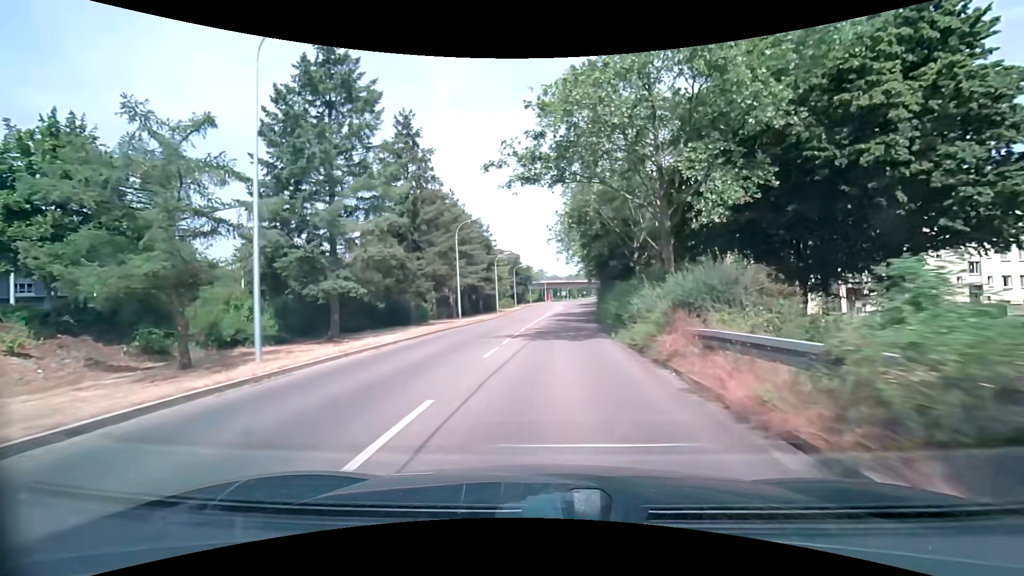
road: tertiary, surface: asphalt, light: Day
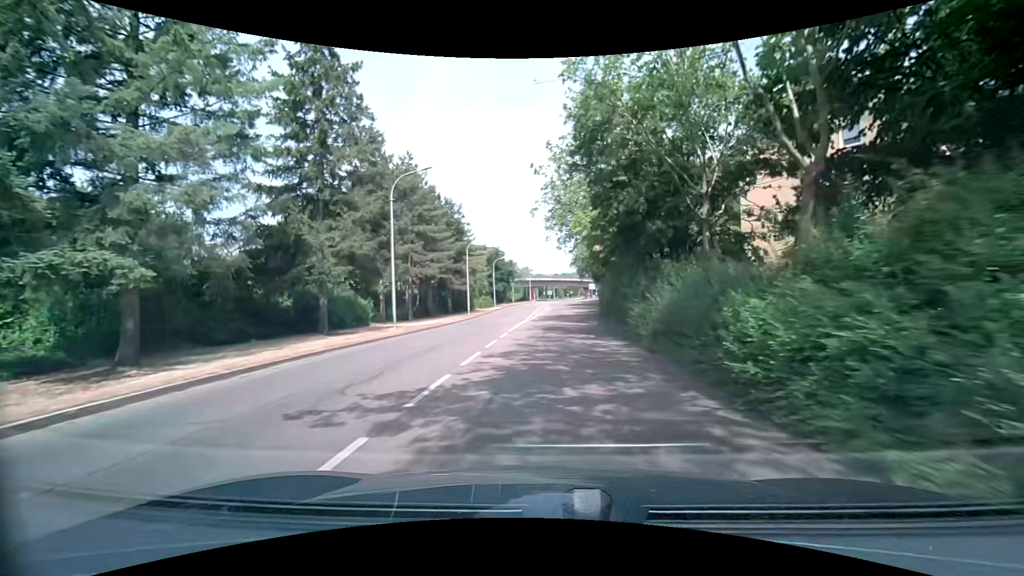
(+0.1, +15.5) m; +1°
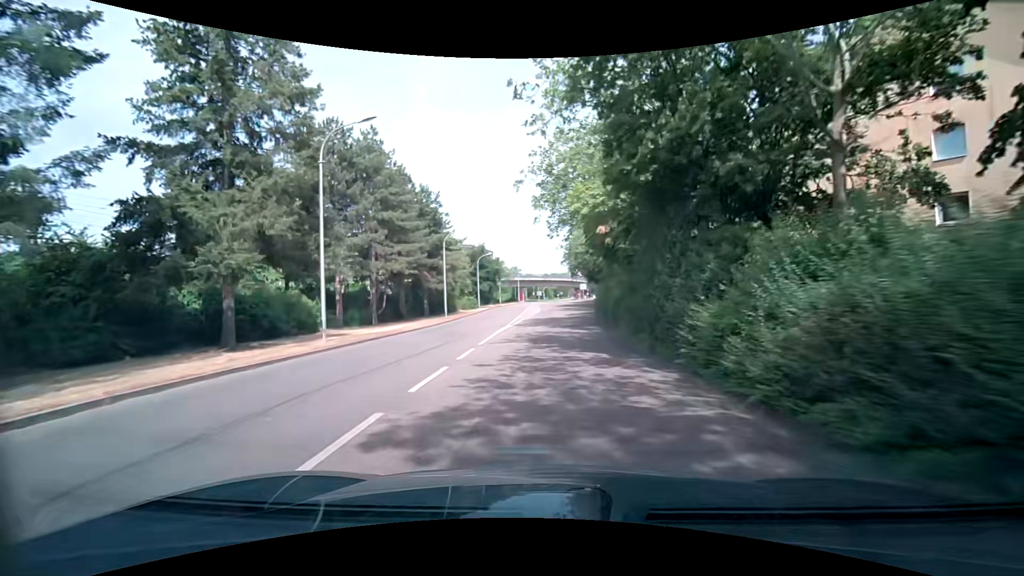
(+0.1, +7.7) m; +2°
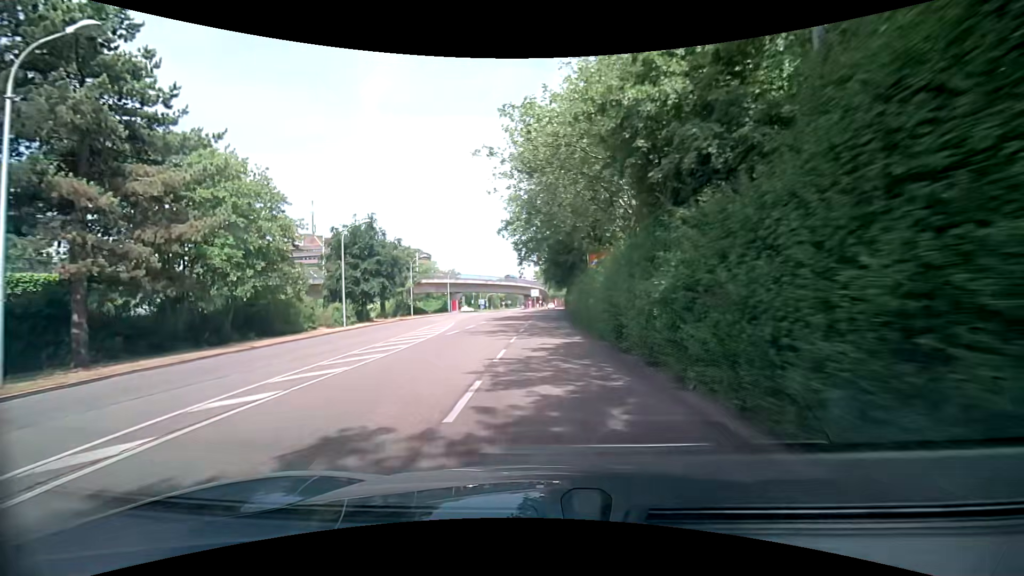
(+1.8, +38.4) m; +6°
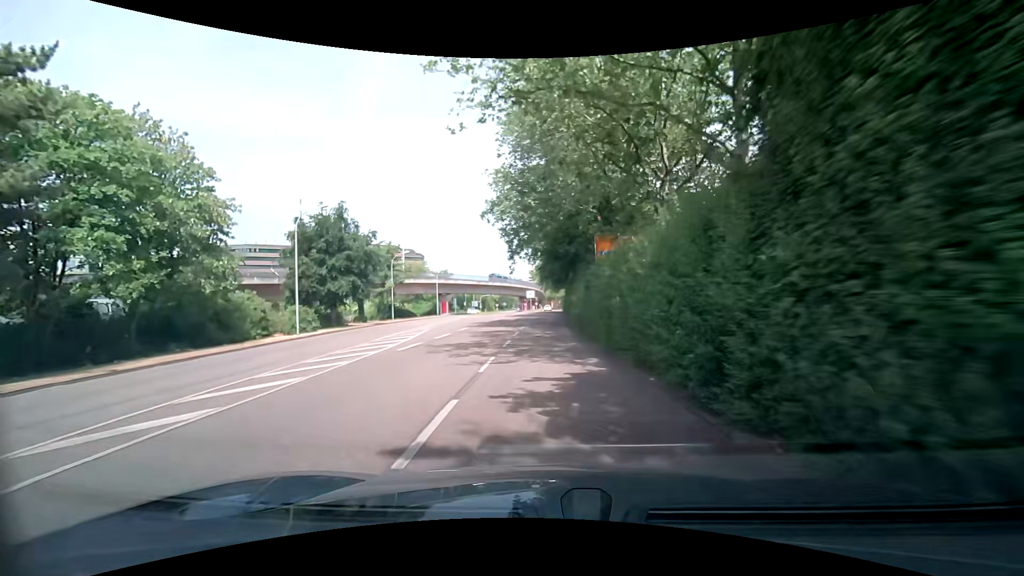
(+0.1, +7.5) m; +1°
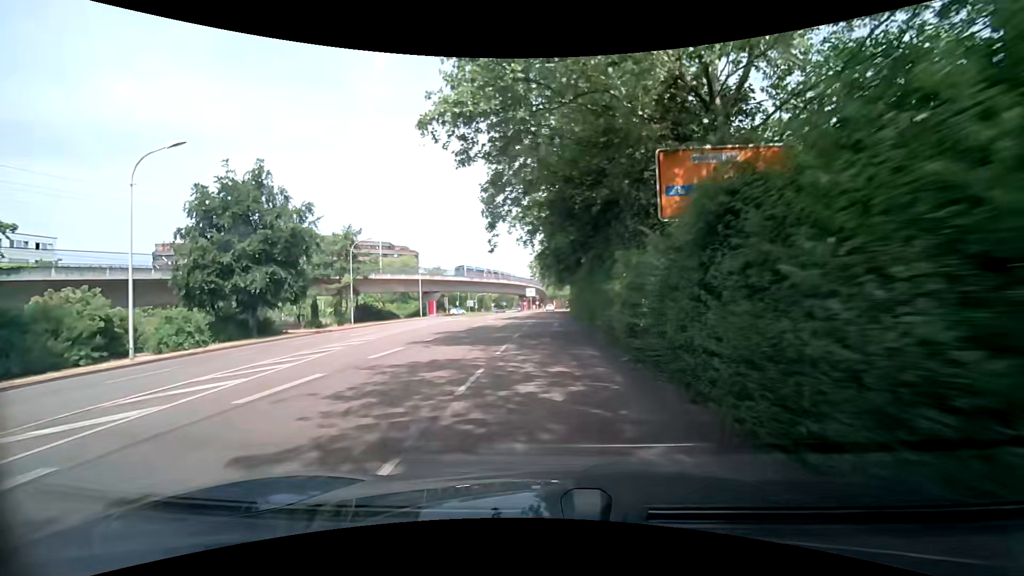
(0.0, +14.6) m; 0°
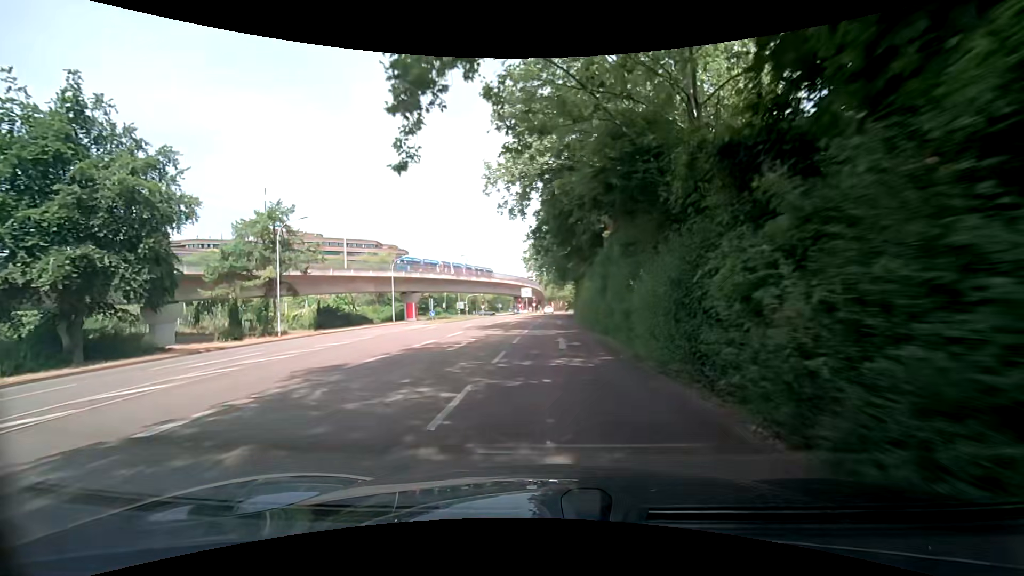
(-0.2, +13.9) m; -1°
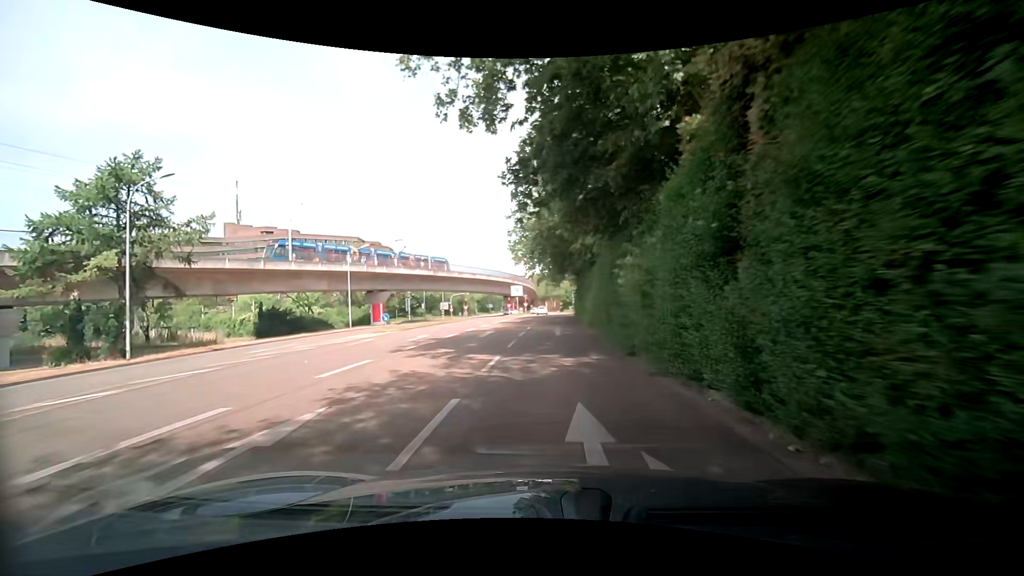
(+0.1, +13.1) m; +2°
(0, +10) (0, +20) (0, +30) (0, +40) (+1, +50) (+1, +60) (+2, +70) (+4, +80) (+7, +89) (+12, +98) m
